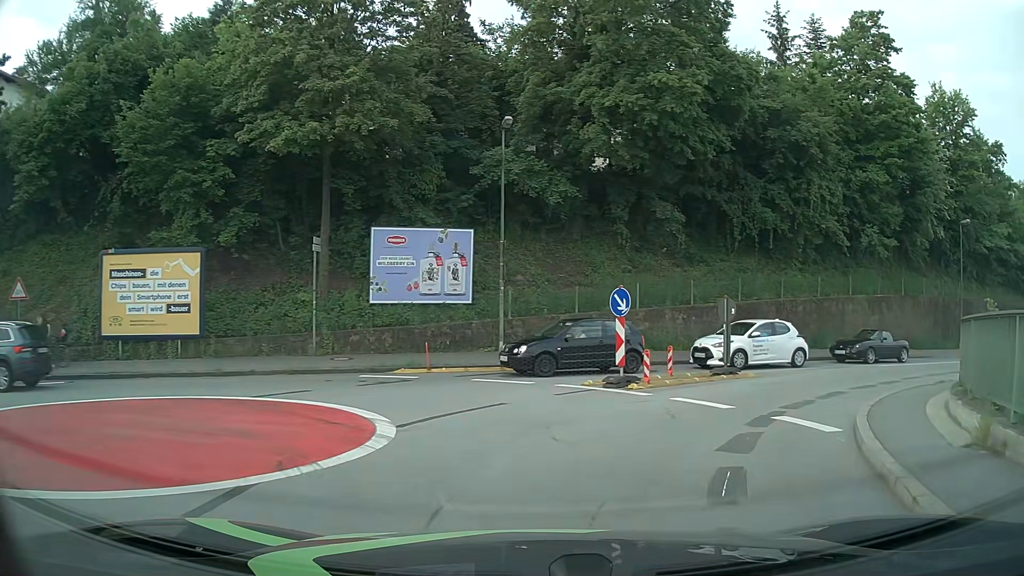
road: unclassified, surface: asphalt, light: Day
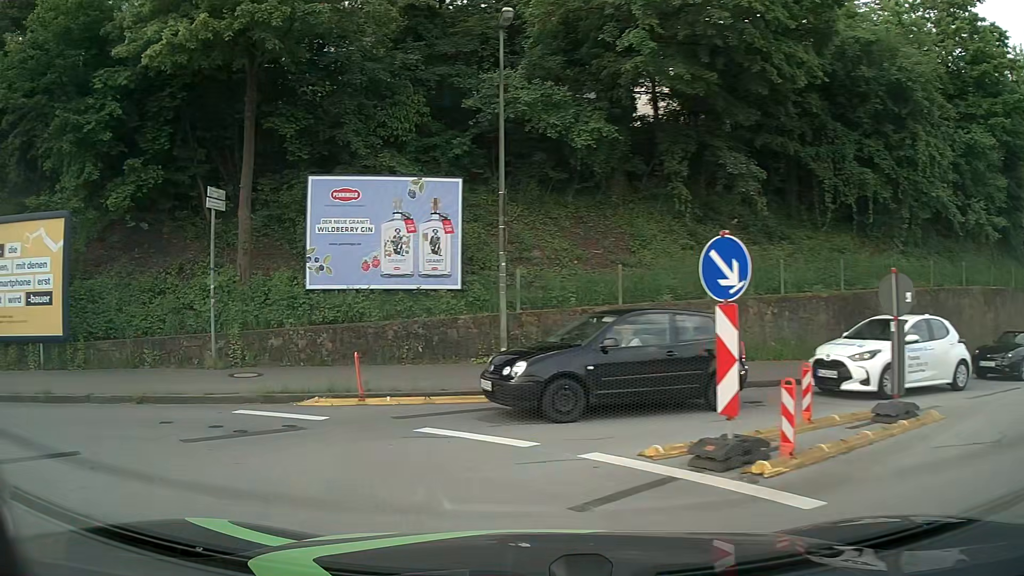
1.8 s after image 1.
(+0.8, +8.1) m; -1°
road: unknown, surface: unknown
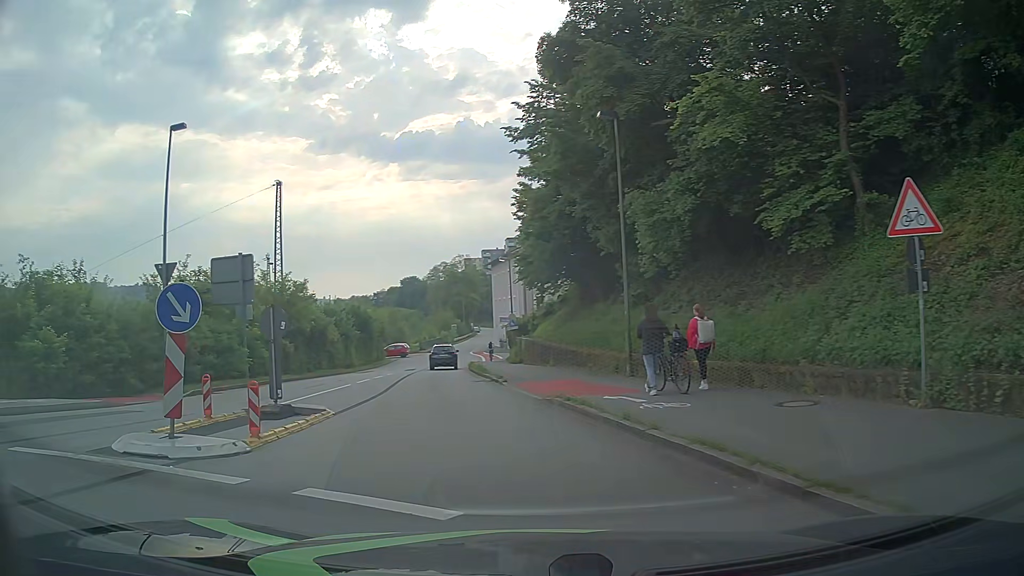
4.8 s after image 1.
(-8.1, +7.2) m; -93°
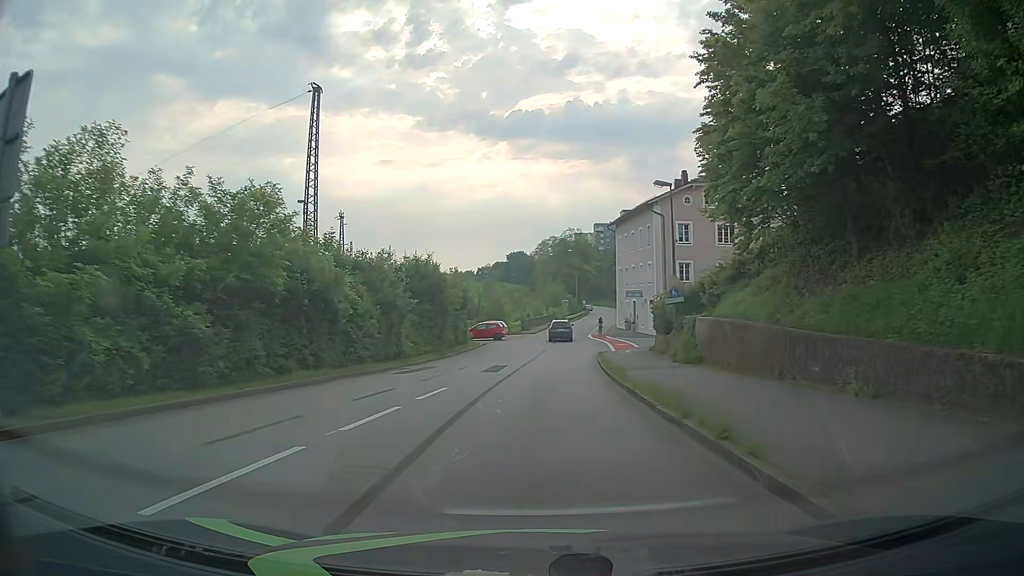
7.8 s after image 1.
(-3.1, +20.8) m; -10°
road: residential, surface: asphalt
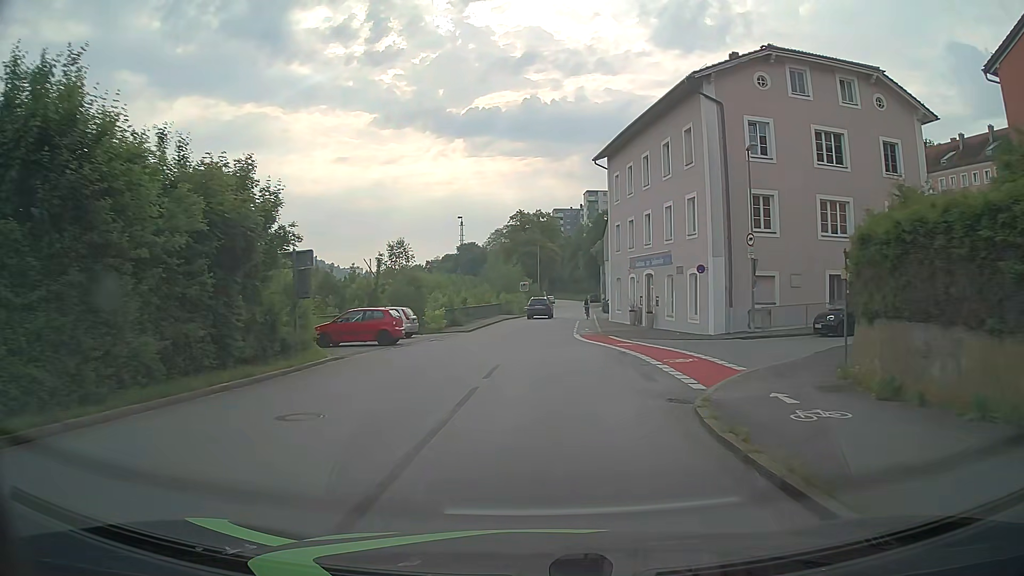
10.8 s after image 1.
(+0.8, +29.7) m; +3°
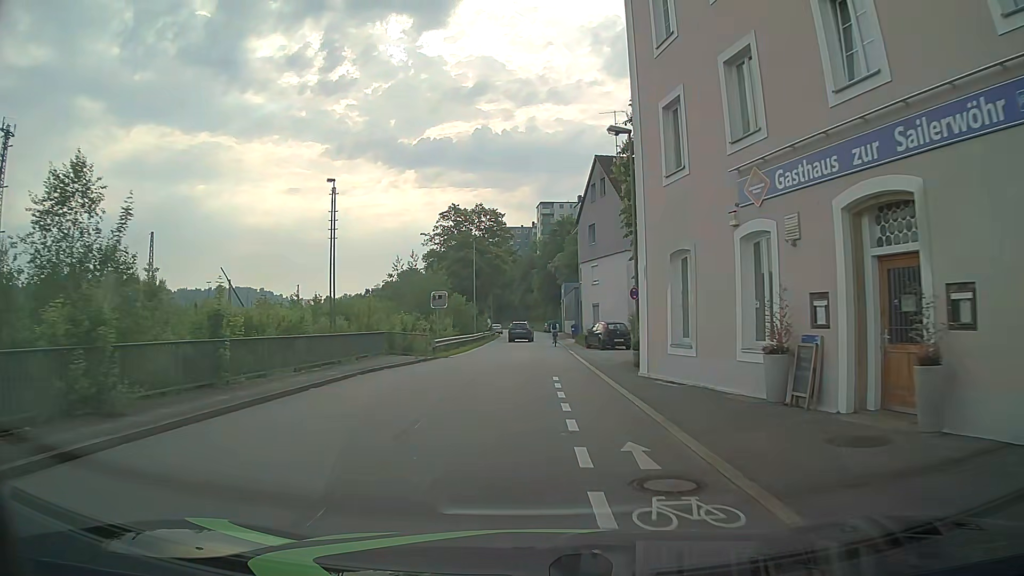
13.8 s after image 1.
(+1.3, +30.3) m; +5°
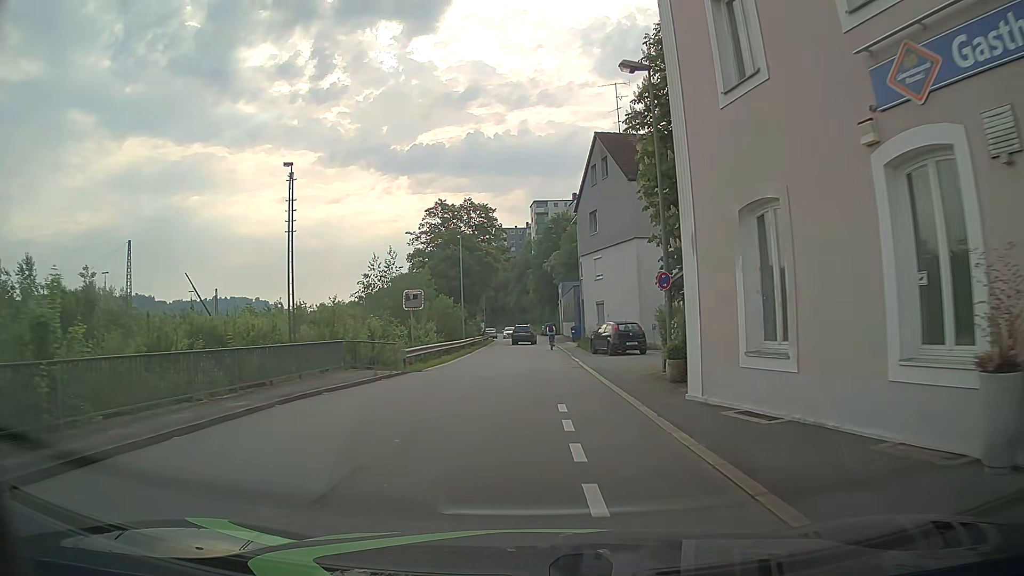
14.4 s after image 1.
(-0.1, +6.0) m; 0°
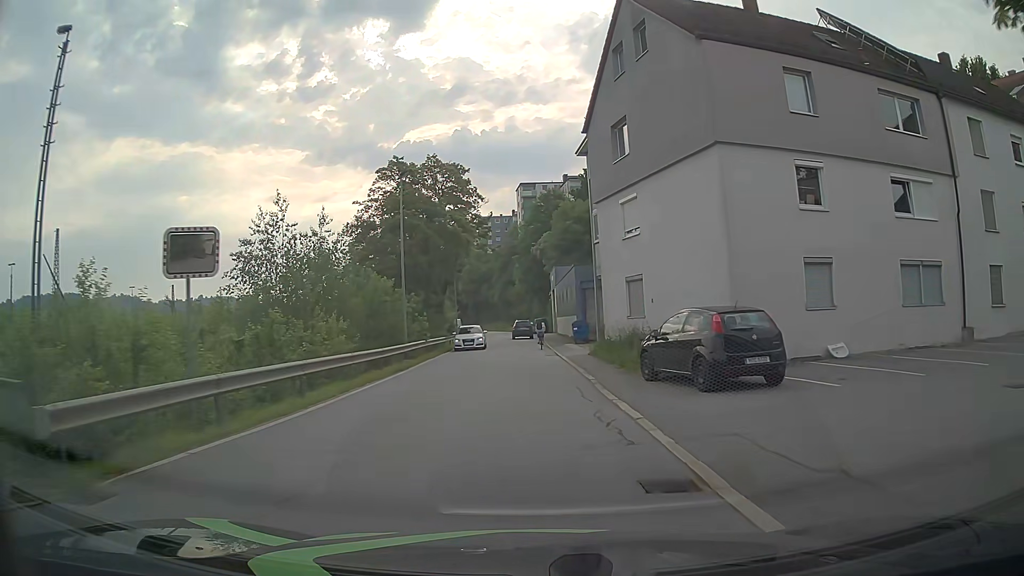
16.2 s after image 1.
(0.0, +17.8) m; +1°
(0, +10) (0, +20) (-1, +30) (-1, +40) (-1, +50) (-1, +60) (-2, +70) (-3, +80) (-4, +90) (-6, +100) m
